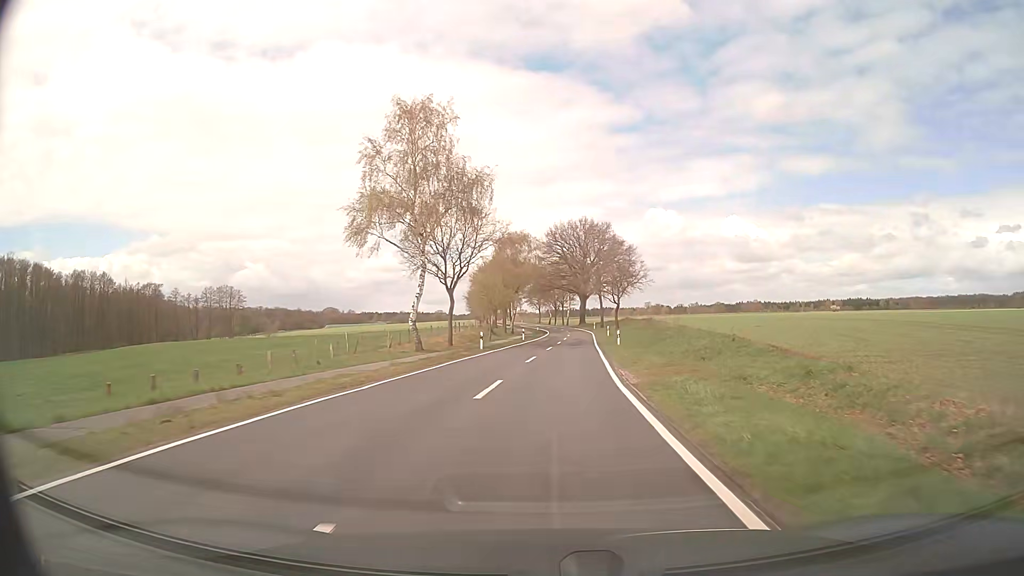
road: secondary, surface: asphalt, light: Day
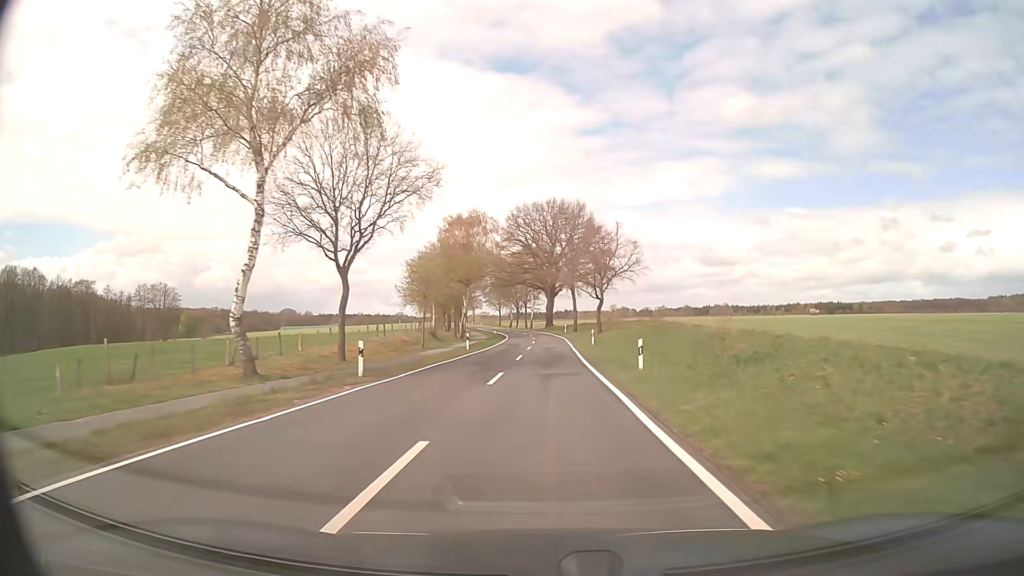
(+0.6, +20.9) m; +3°
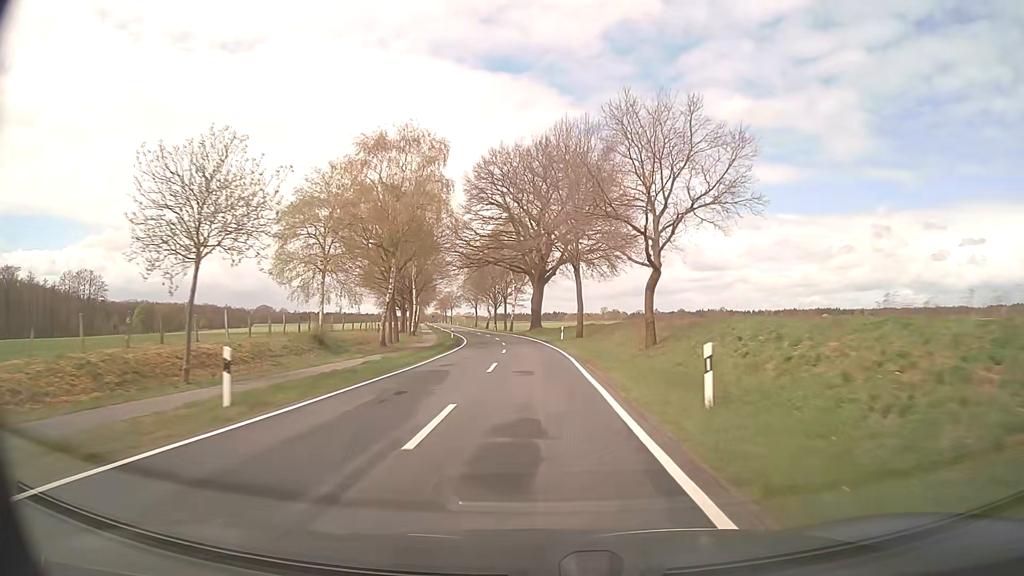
(+0.6, +33.1) m; +1°
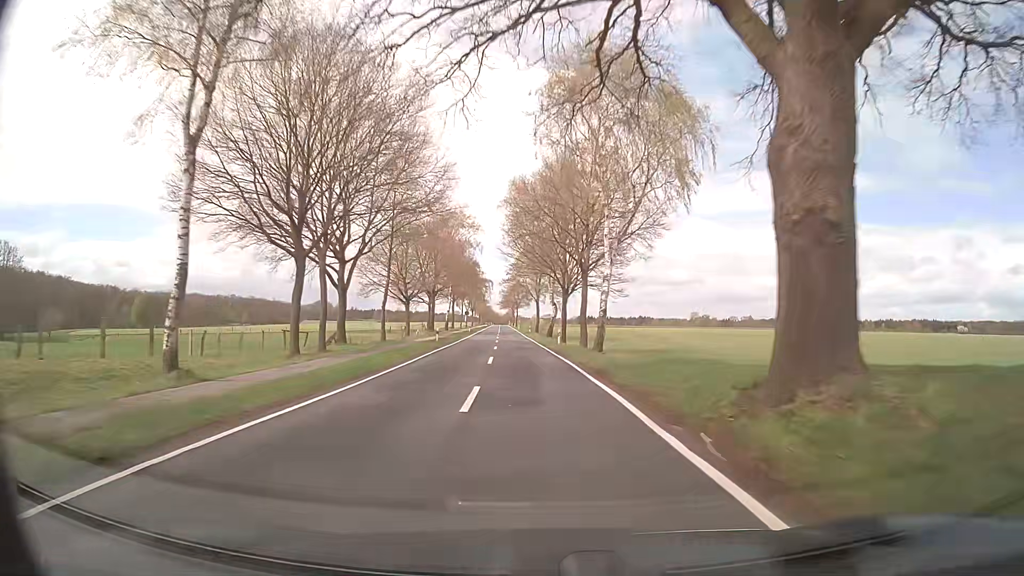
(-2.6, +58.7) m; -7°
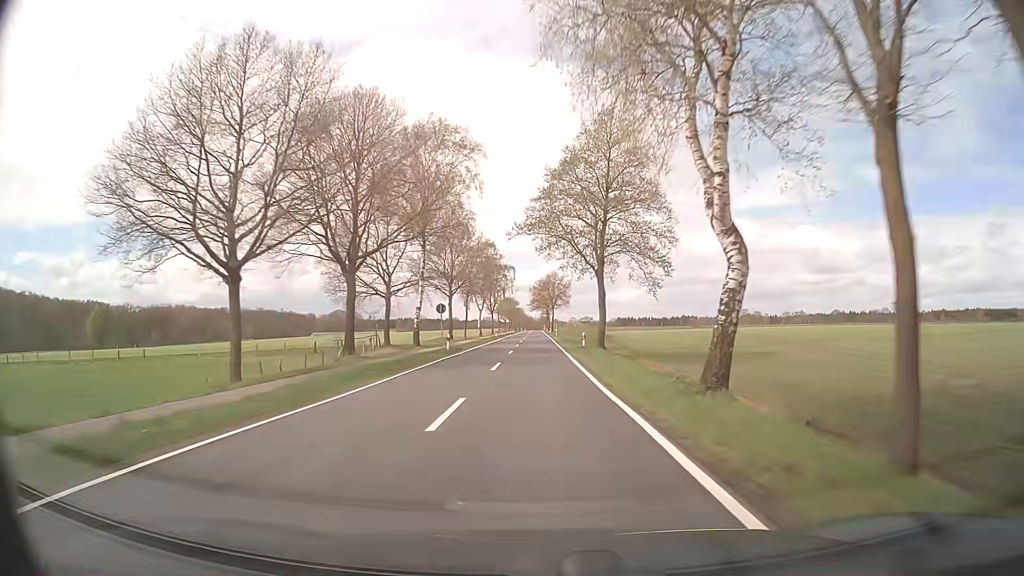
(-2.0, +50.4) m; -3°
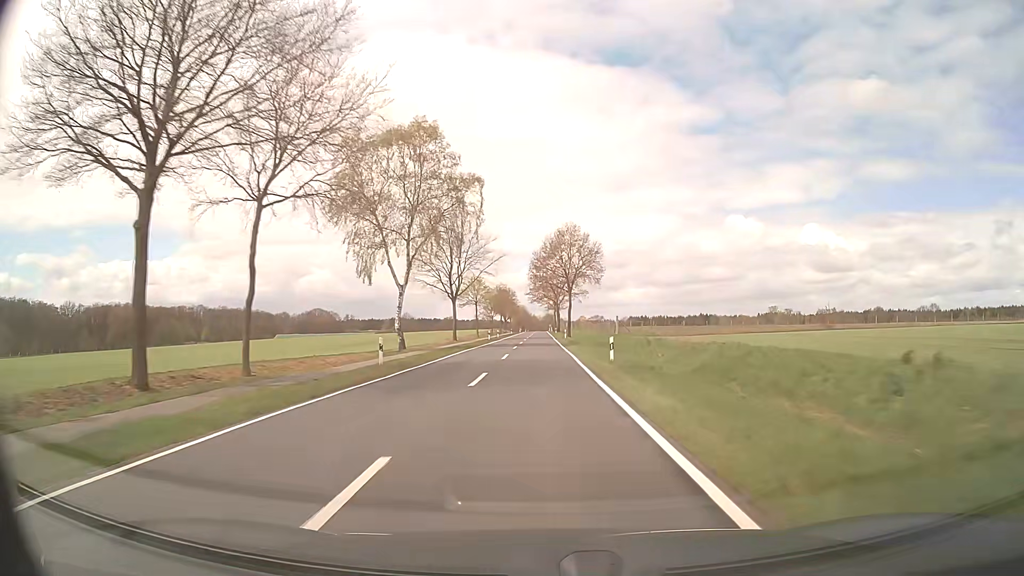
(-0.4, +67.5) m; -1°
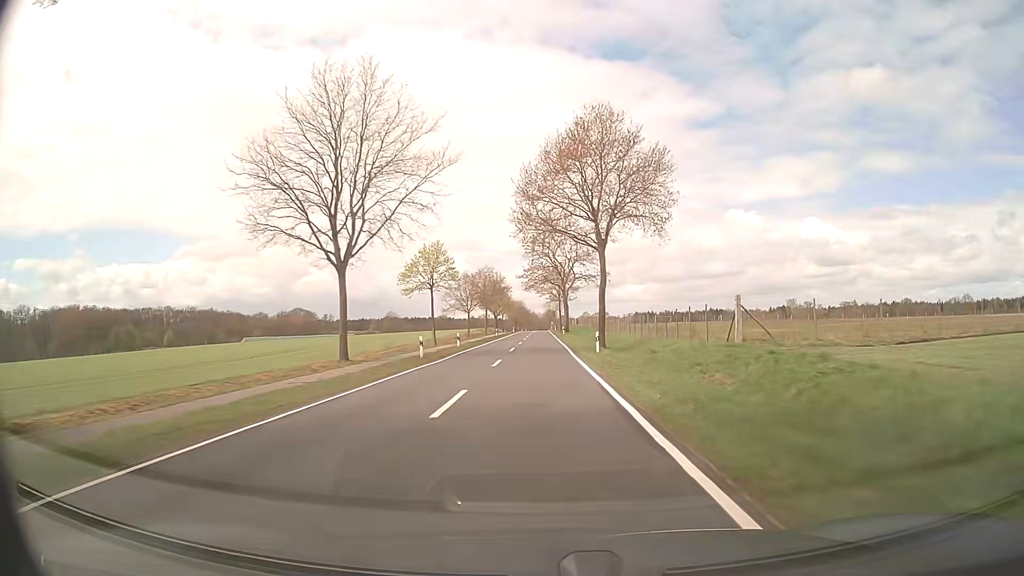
(+0.1, +41.7) m; 0°
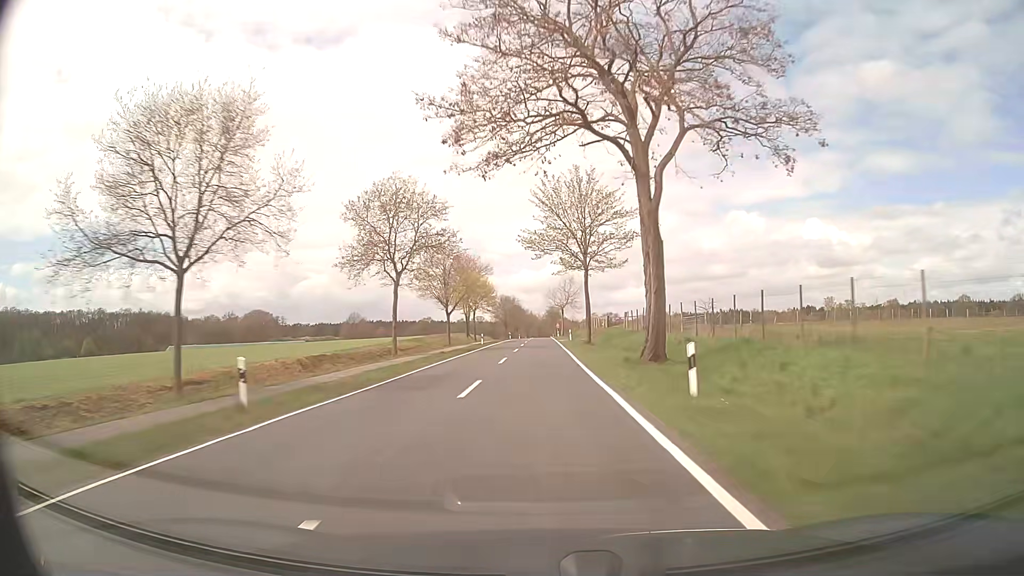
(0.0, +70.4) m; 0°
(0, +10) (0, +20) (0, +30) (0, +40) (0, +50) (0, +60) (0, +70) (0, +80) (0, +90) (0, +100) m
